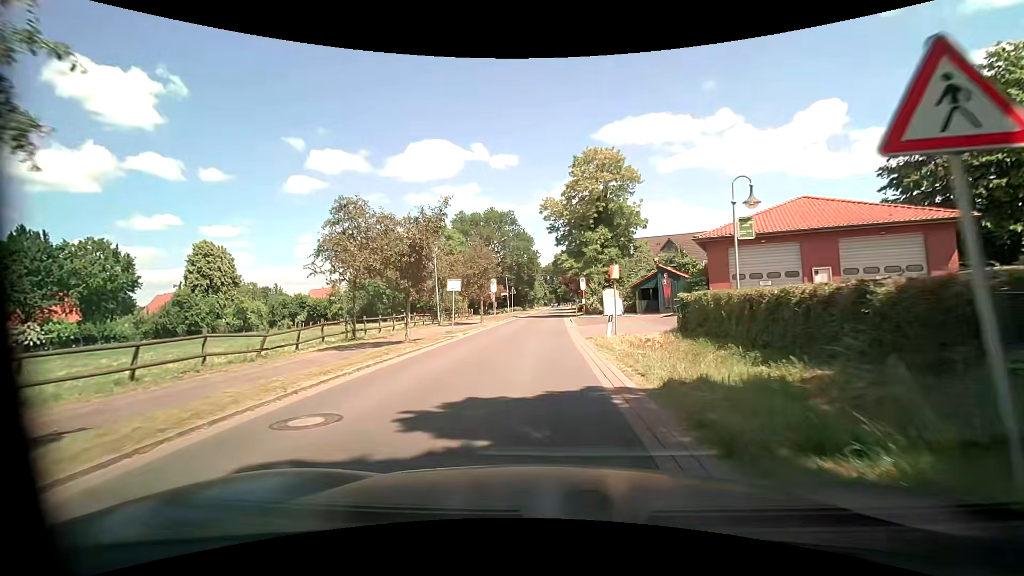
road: tertiary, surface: asphalt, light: Day
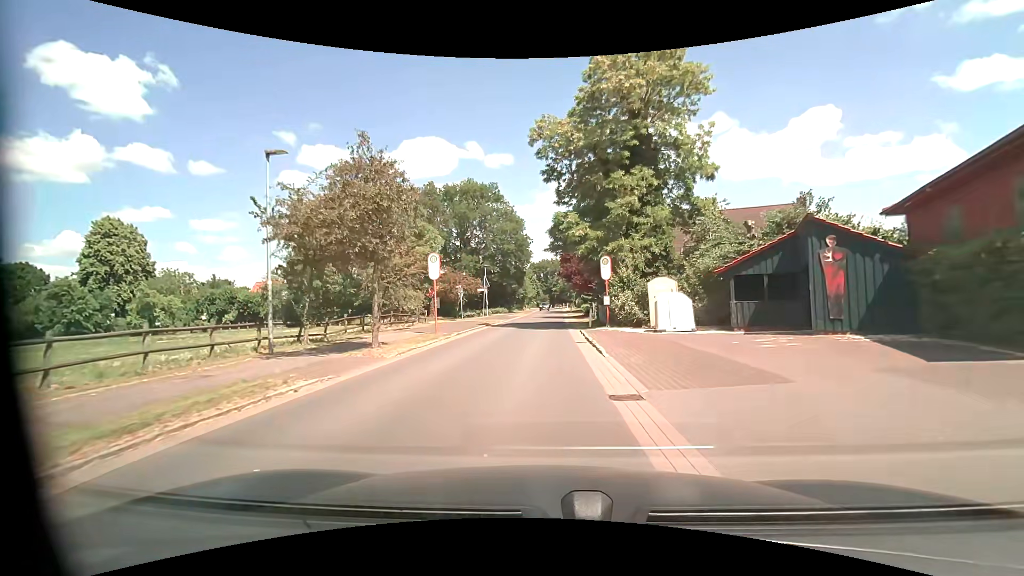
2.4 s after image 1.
(+0.1, +21.5) m; 0°
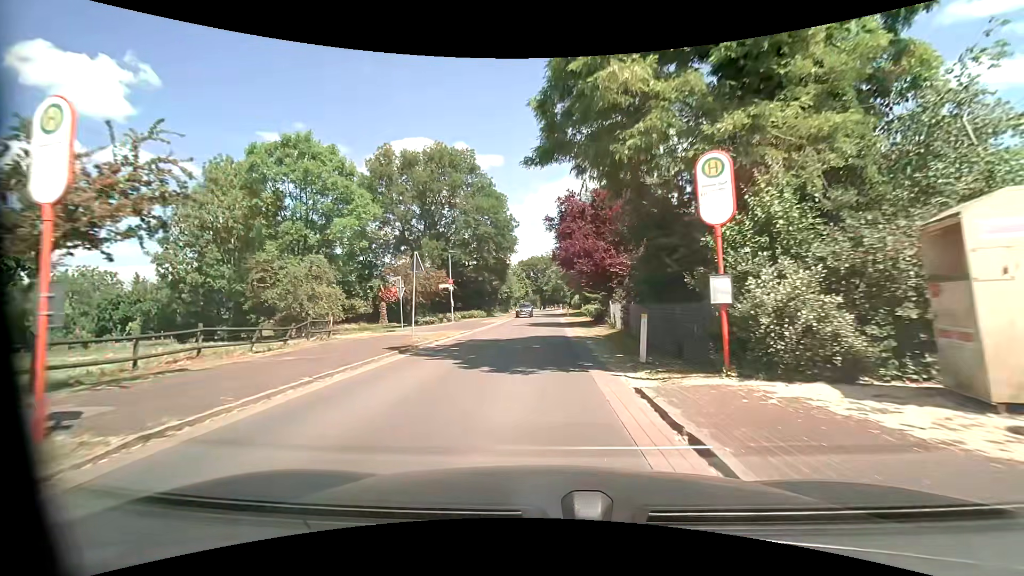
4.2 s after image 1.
(+0.2, +17.2) m; +2°
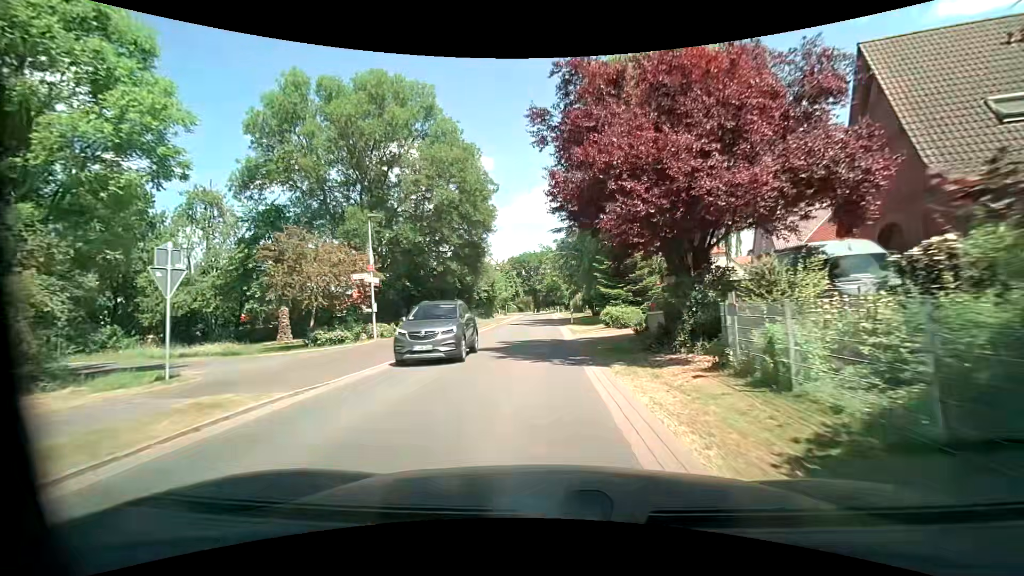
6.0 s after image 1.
(+0.1, +18.2) m; 0°
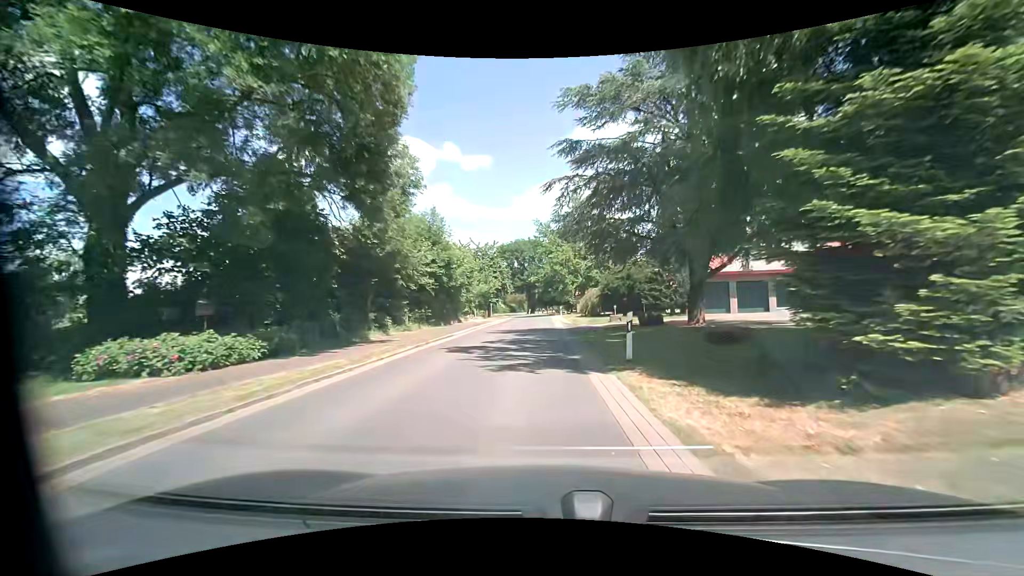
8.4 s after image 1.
(0.0, +25.3) m; 0°
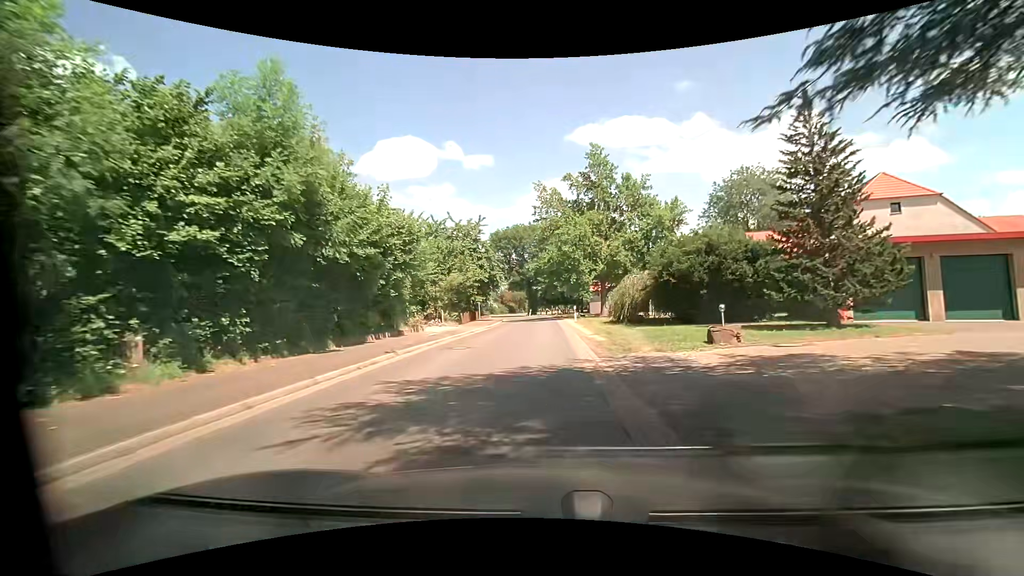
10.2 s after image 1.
(-0.1, +19.6) m; -2°
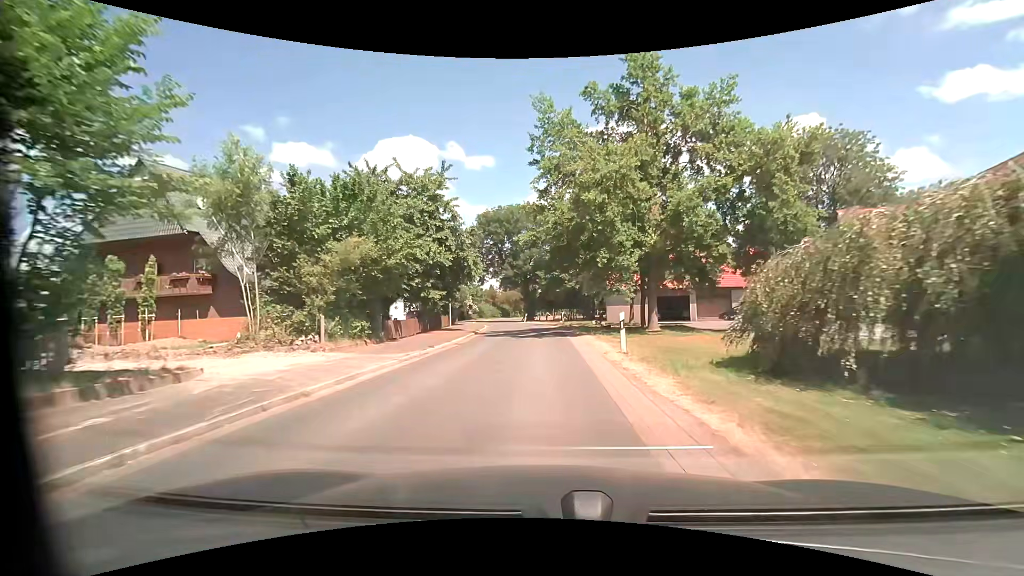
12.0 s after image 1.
(+0.4, +20.0) m; +1°
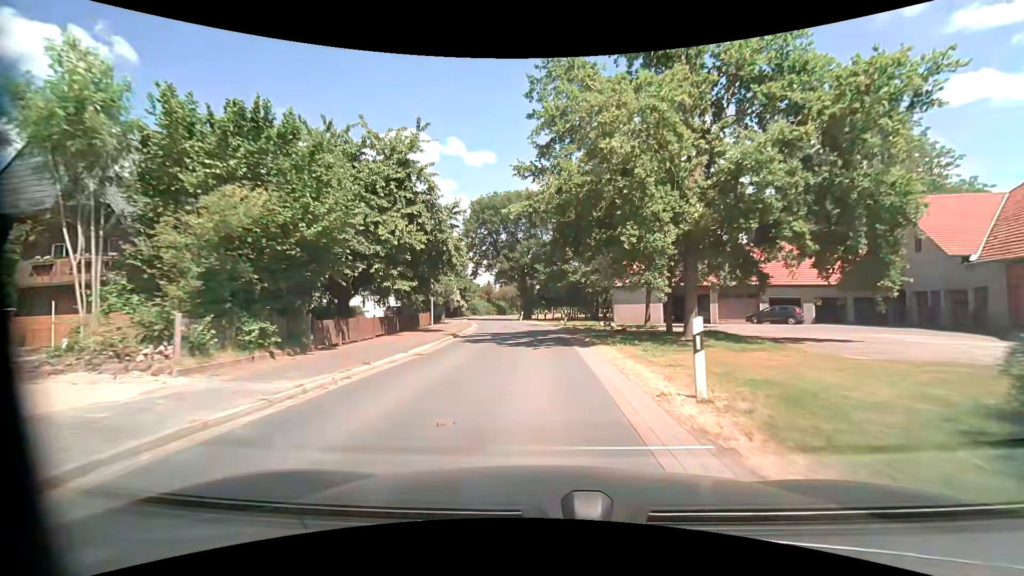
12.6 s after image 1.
(0.0, +6.6) m; 0°
(0, +10) (0, +20) (-1, +30) (-1, +40) (-3, +50) (-5, +60) (-6, +70) (-6, +80) (-4, +89) (0, +99) m
